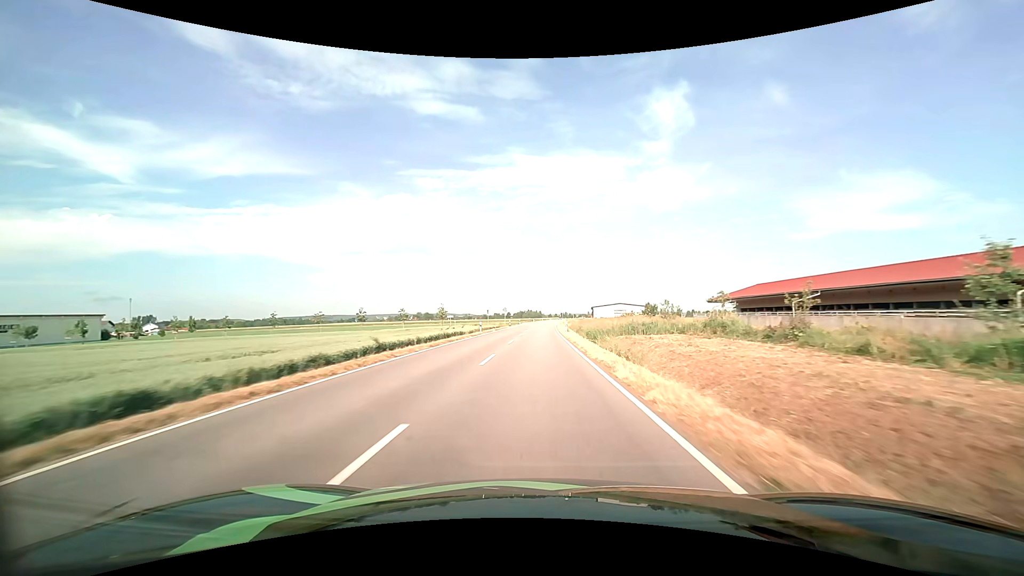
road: tertiary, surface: asphalt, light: Day
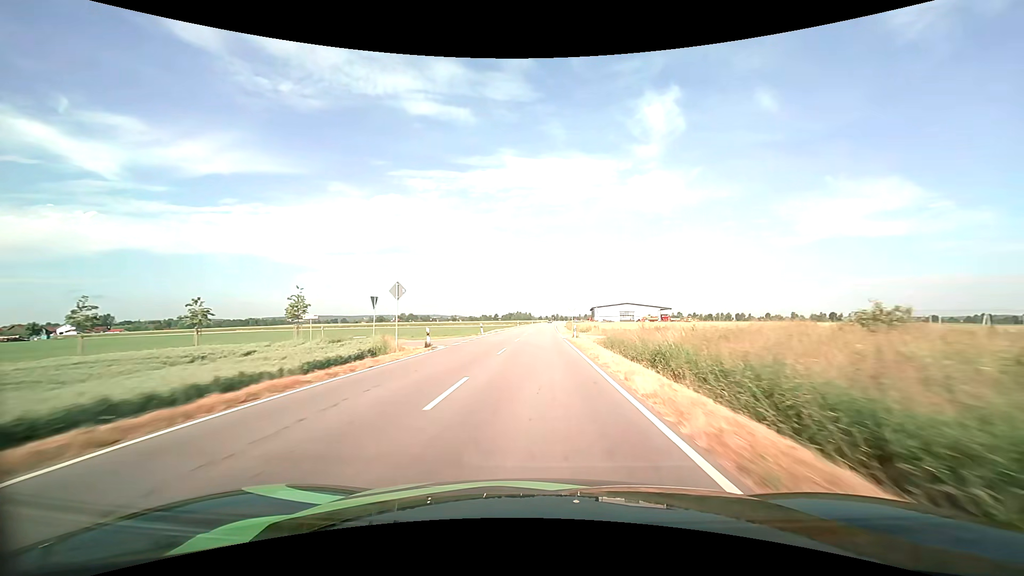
(+0.4, +54.8) m; +1°
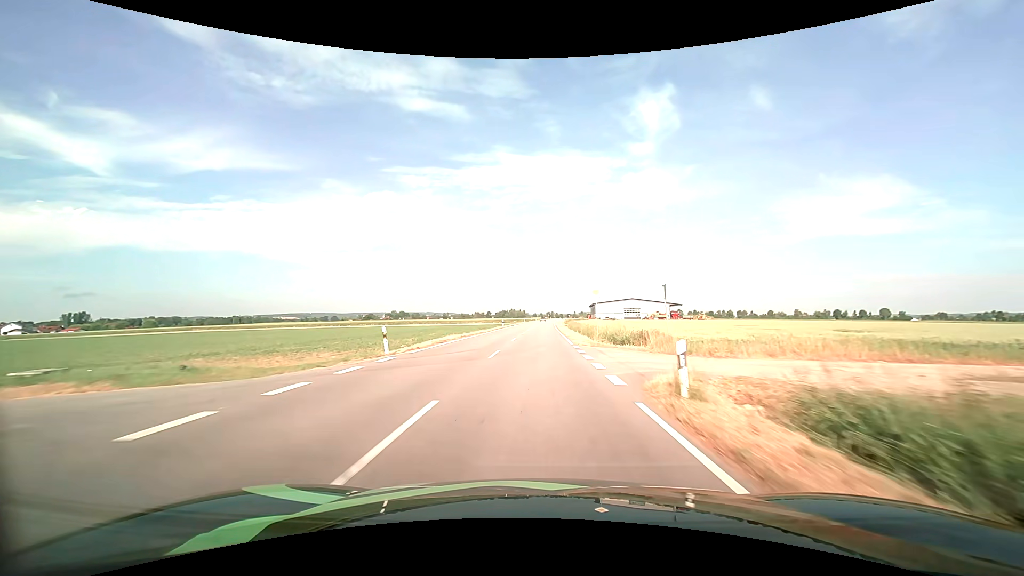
(+0.2, +27.6) m; +1°
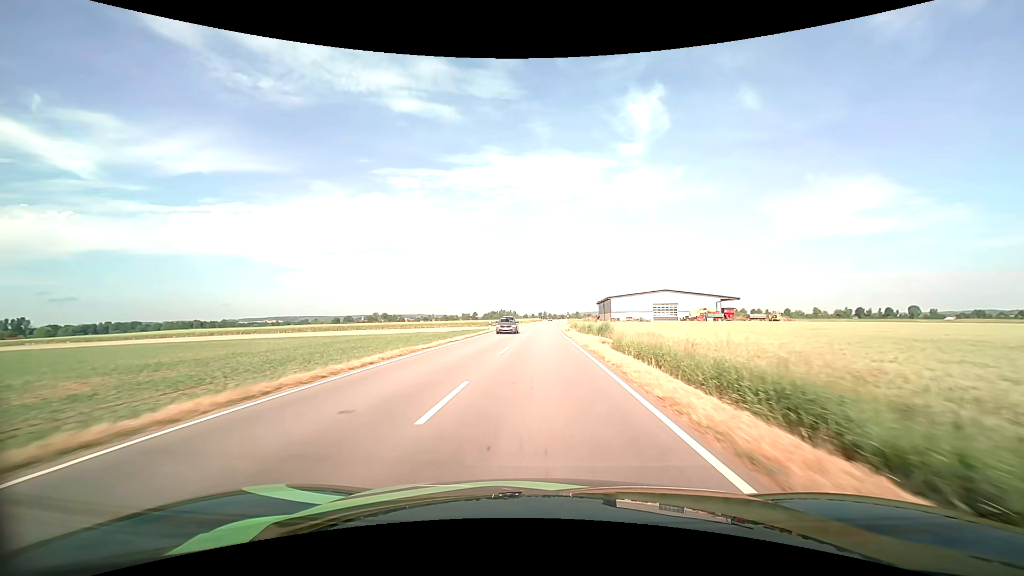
(+0.7, +69.5) m; +1°
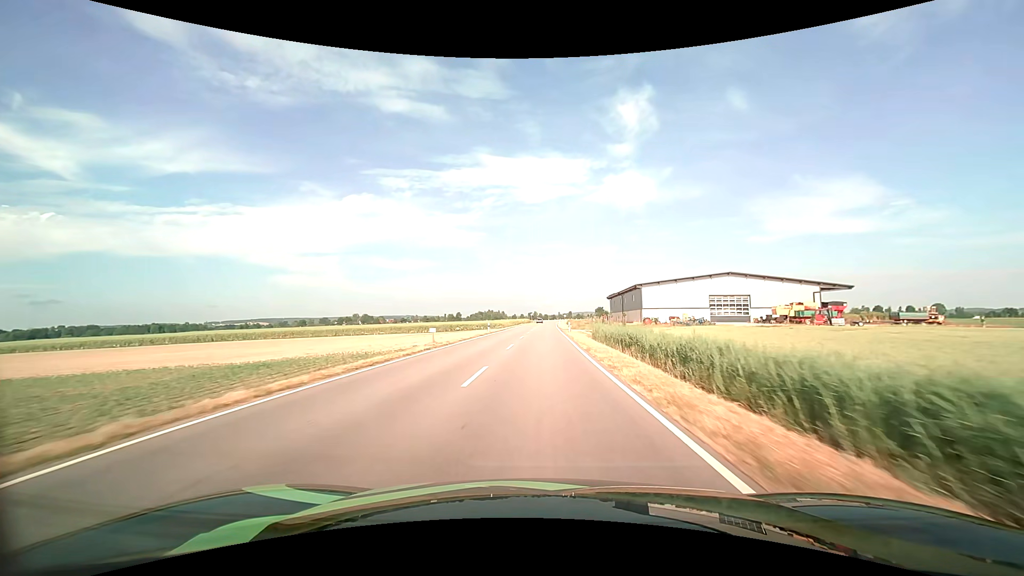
(+0.6, +56.6) m; +1°
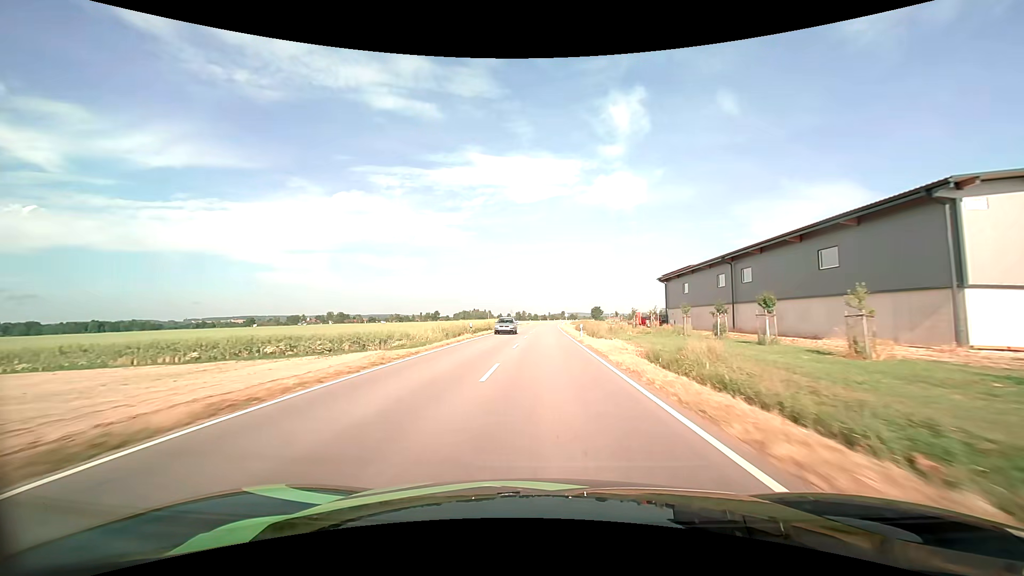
(+0.8, +71.3) m; +1°
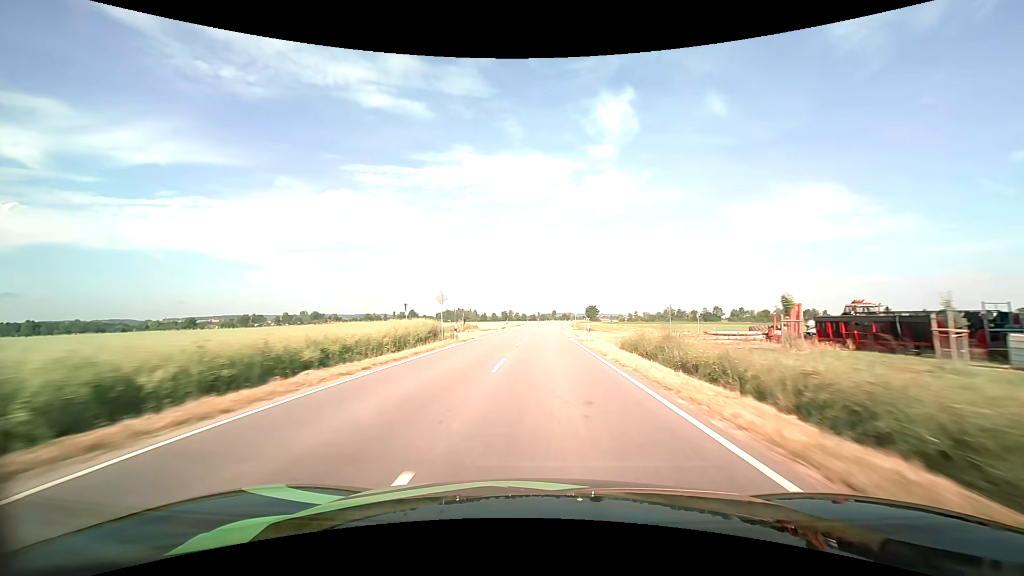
(+0.6, +58.3) m; +1°
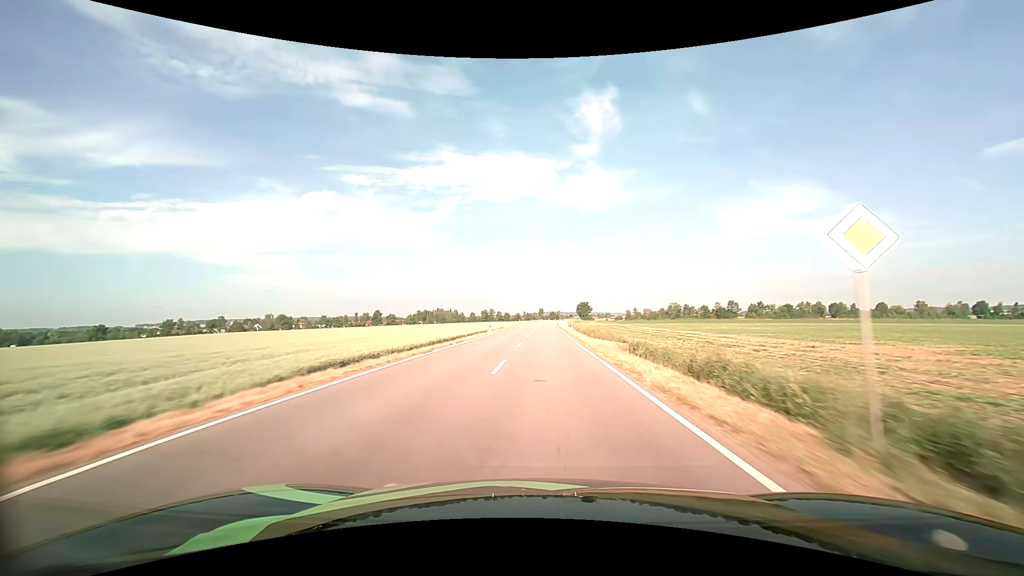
(+1.1, +60.4) m; +2°
(0, +10) (0, +20) (0, +30) (0, +40) (0, +50) (+1, +60) (+1, +70) (+1, +80) (+1, +90) (+2, +100) m
